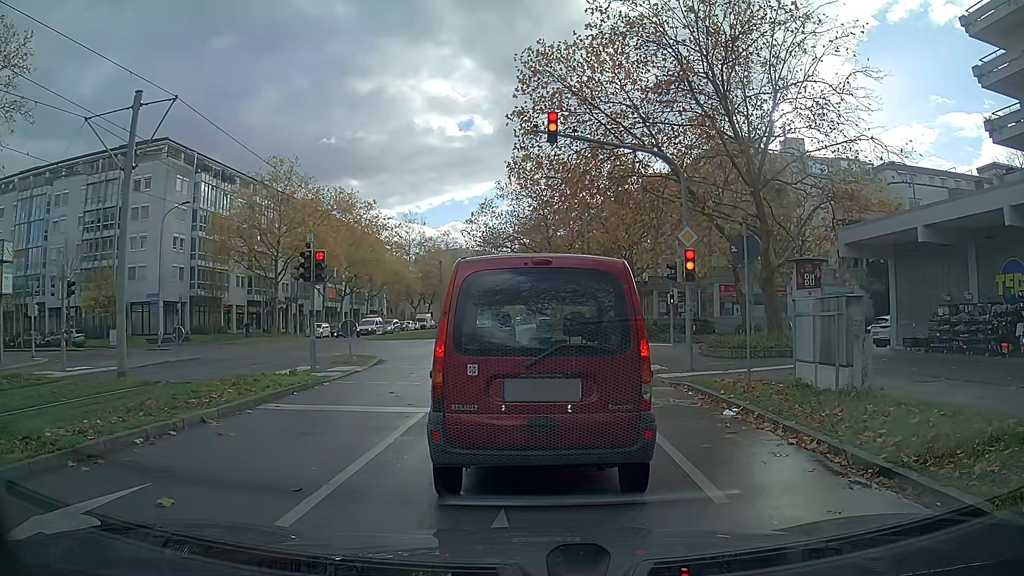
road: tertiary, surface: asphalt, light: Day
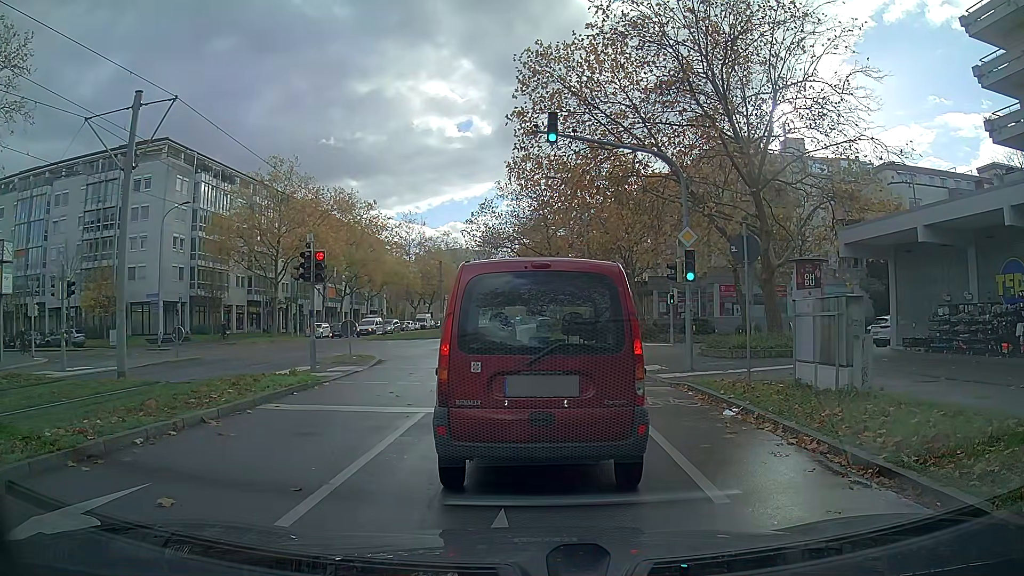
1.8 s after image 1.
(0.0, 0.0) m; 0°
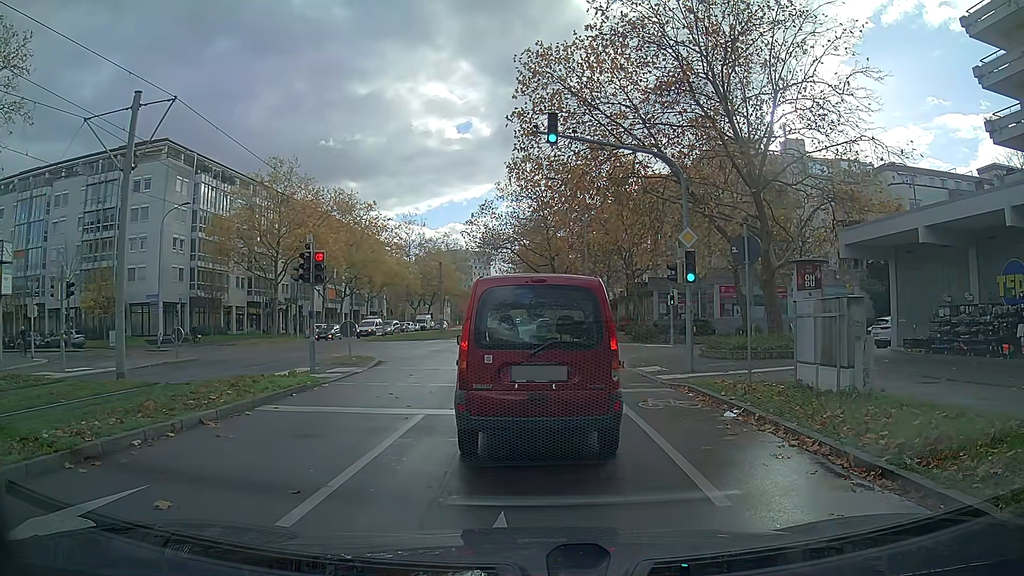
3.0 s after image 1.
(0.0, 0.0) m; 0°
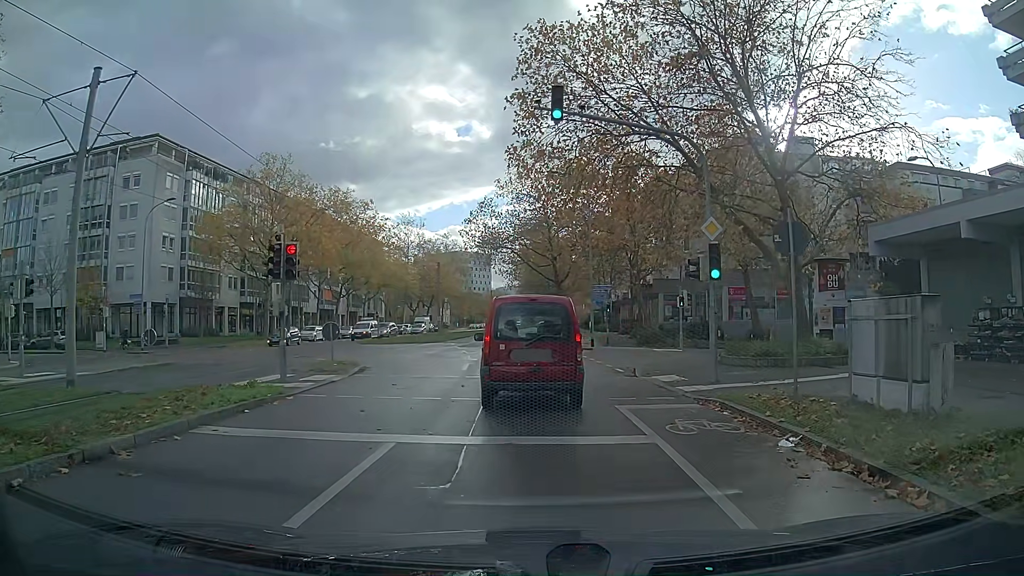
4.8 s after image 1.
(-0.1, +2.4) m; -2°
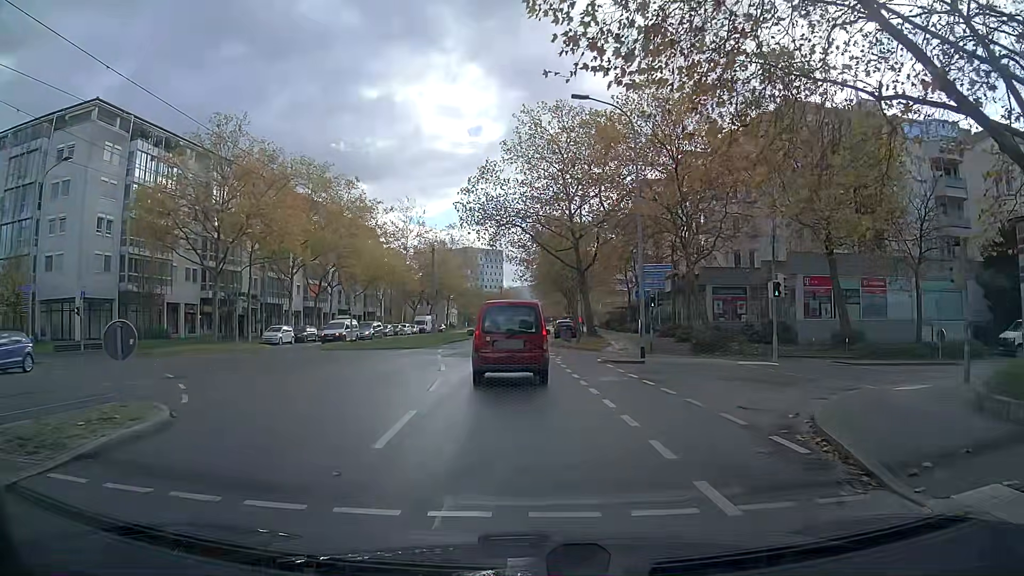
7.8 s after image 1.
(-0.1, +12.7) m; -1°
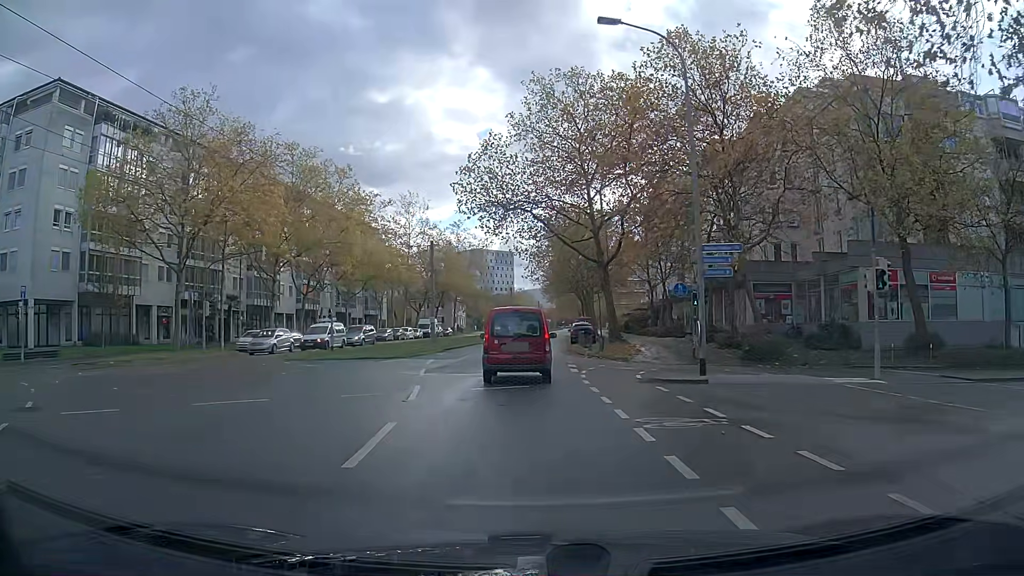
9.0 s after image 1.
(0.0, +6.8) m; -1°
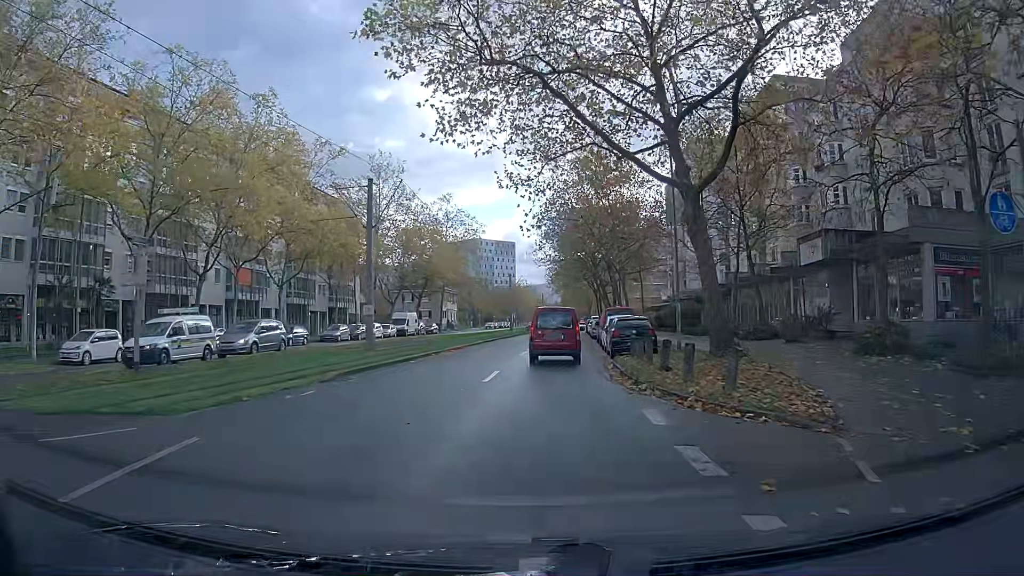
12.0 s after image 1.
(-0.1, +20.1) m; 0°
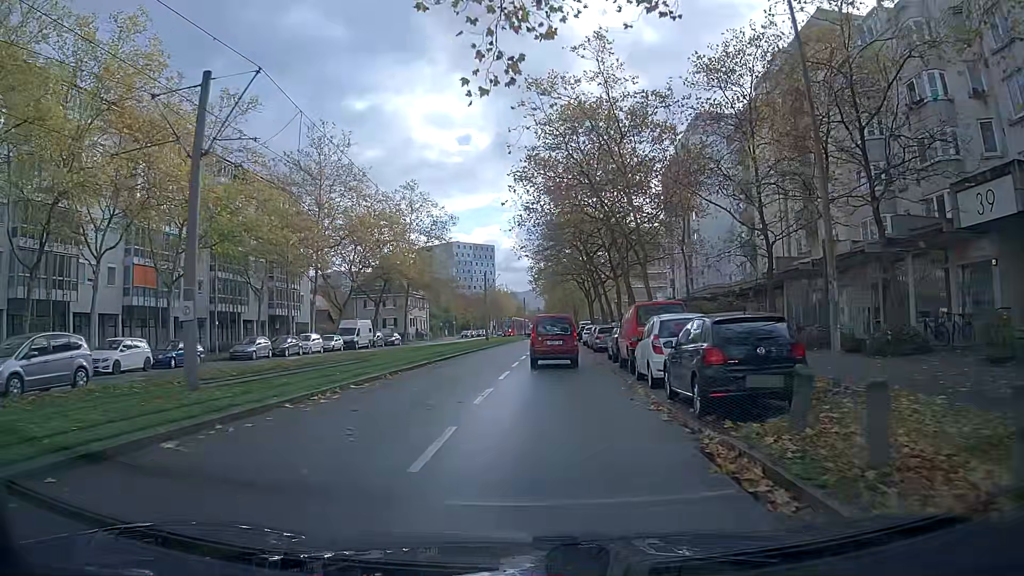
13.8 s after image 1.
(+0.1, +14.4) m; +1°
(0, +10) (0, +20) (+1, +30) (+1, +40) (+2, +50) (+2, +60) (+3, +70) (+3, +80) (+4, +90) (+5, +100) m
